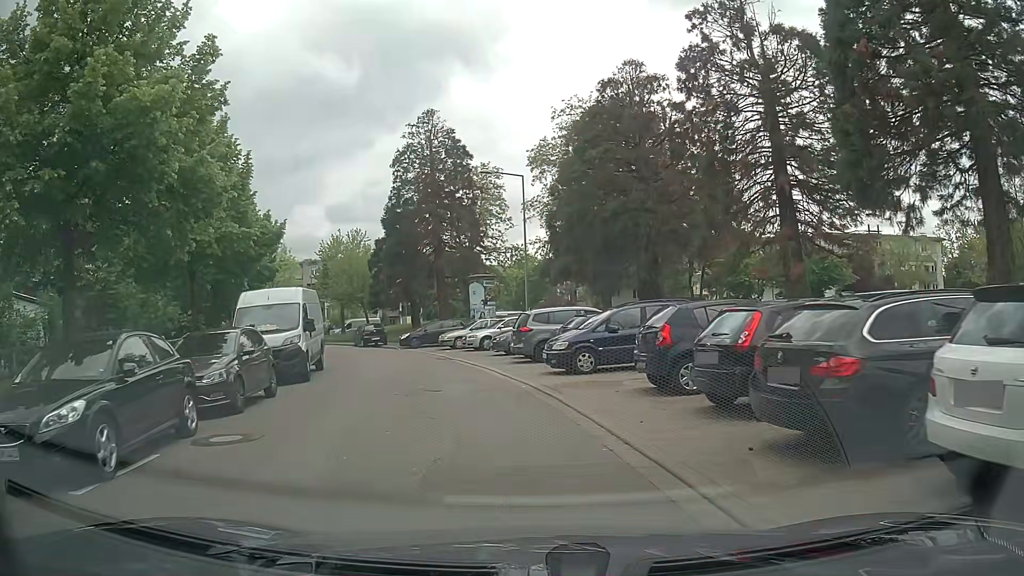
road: residential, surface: asphalt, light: Day
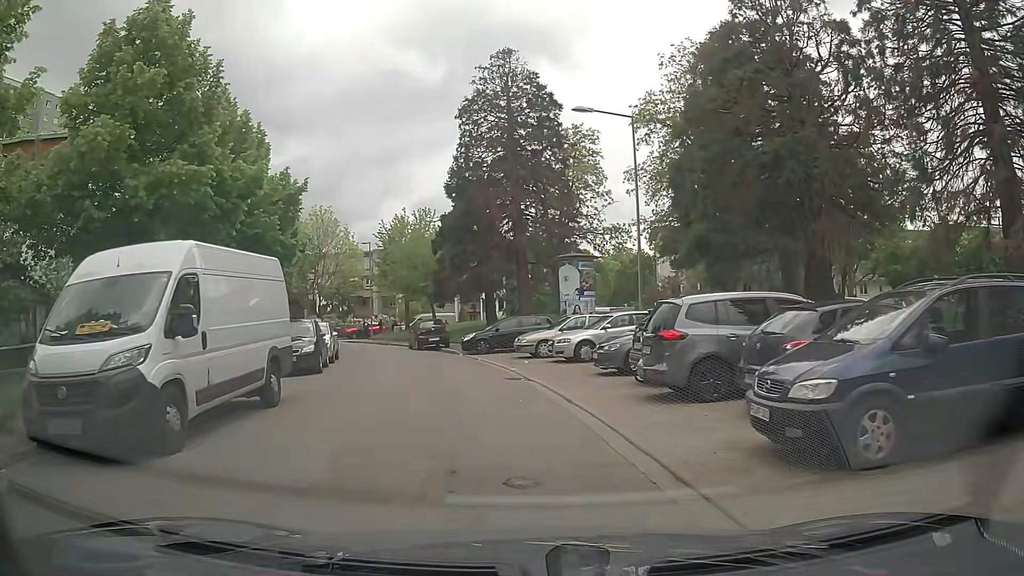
(-0.7, +10.4) m; -7°
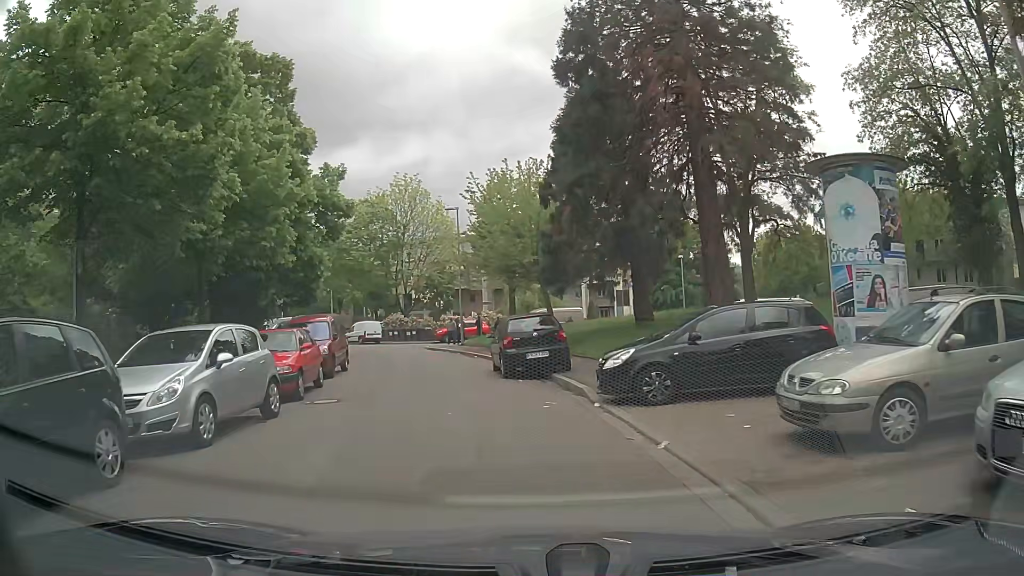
(-1.4, +16.8) m; -11°
